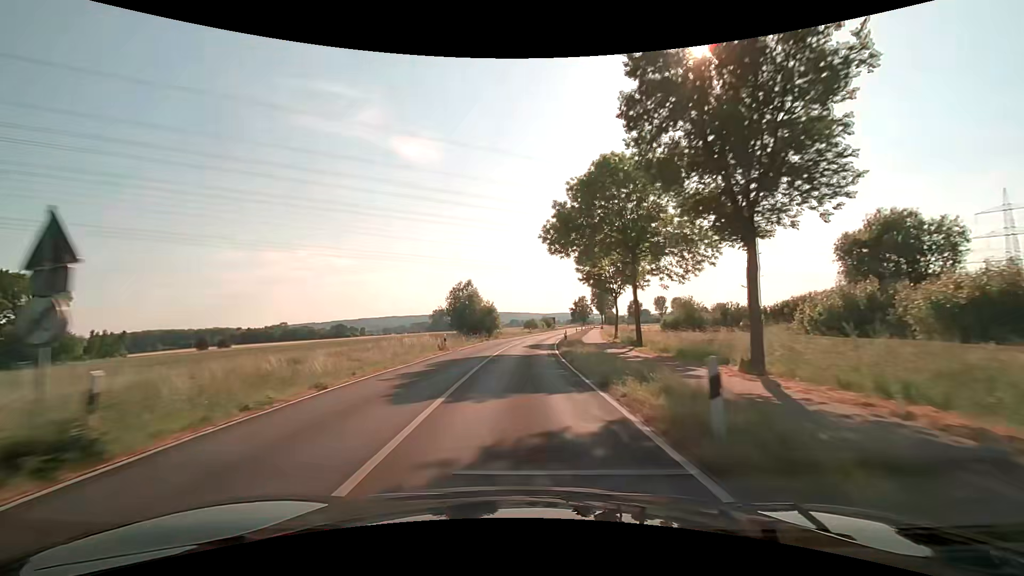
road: secondary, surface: asphalt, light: Day
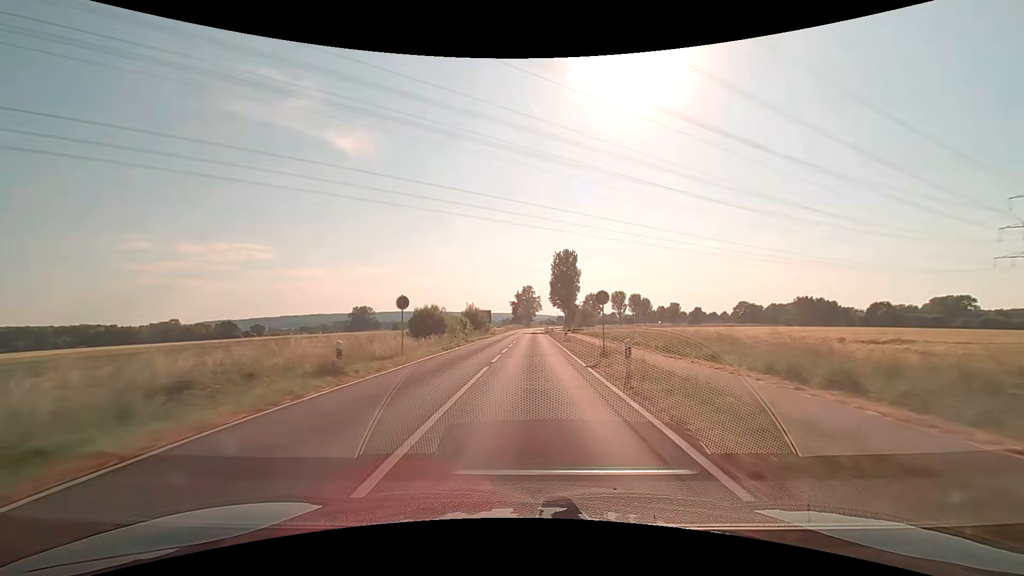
(+3.8, +68.4) m; +7°
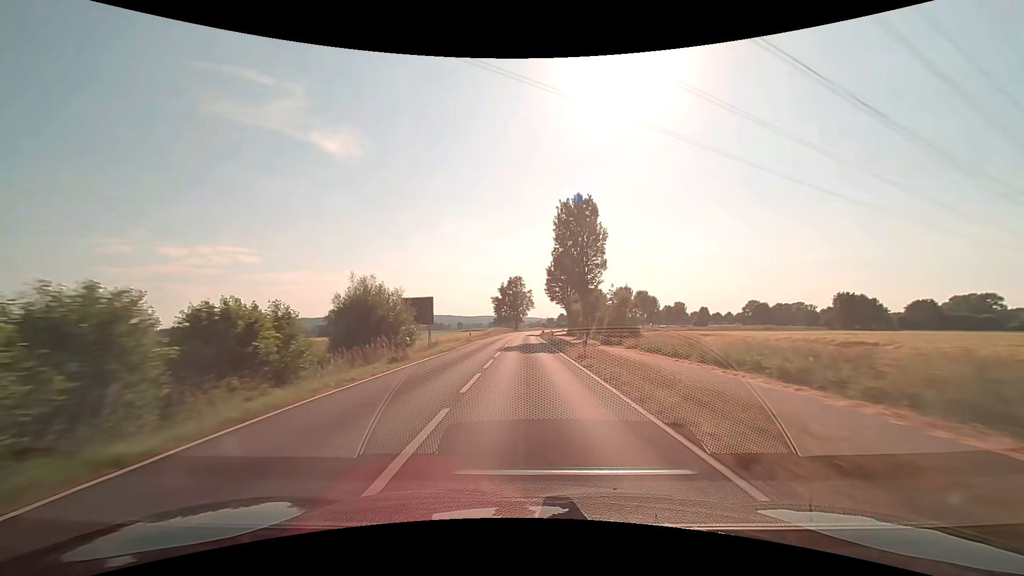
(+0.7, +43.7) m; +1°
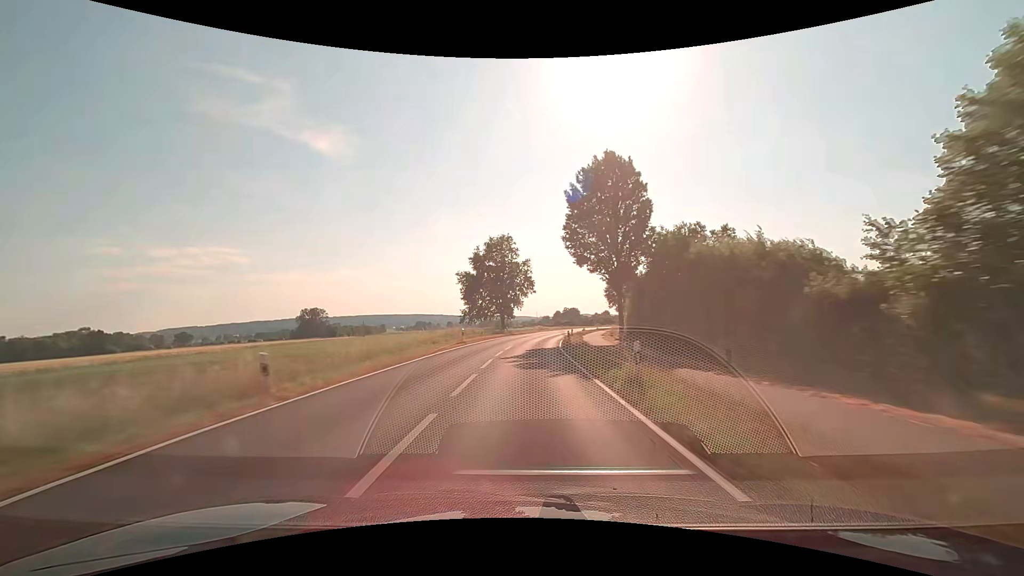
(0.0, +60.7) m; +1°
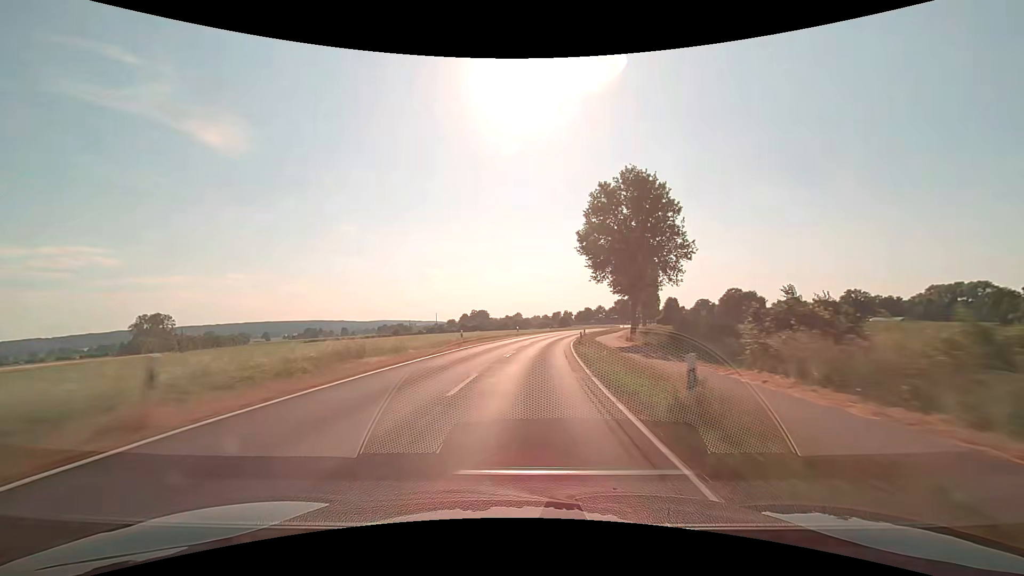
(+6.0, +77.1) m; +10°
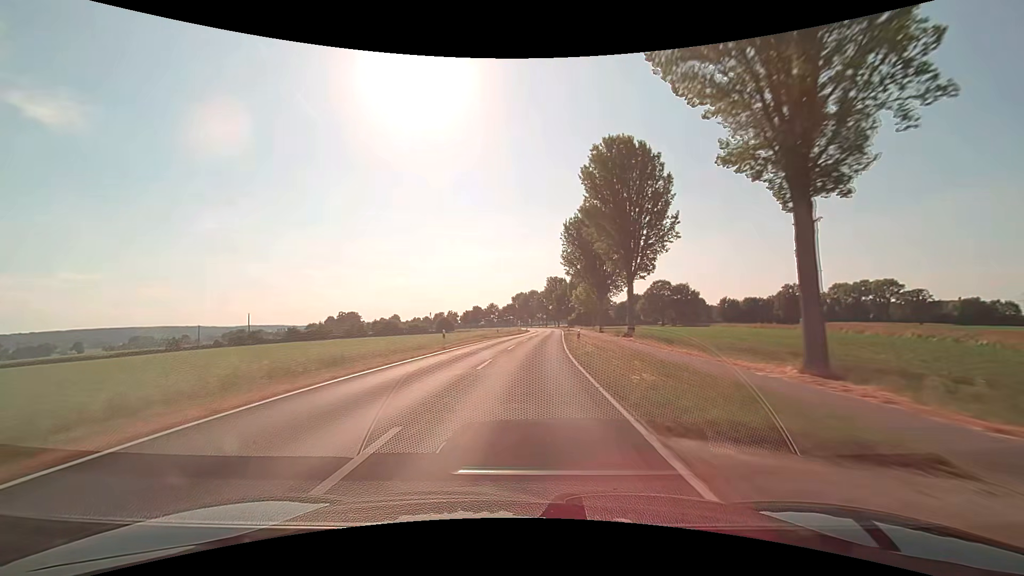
(+8.7, +77.6) m; +13°
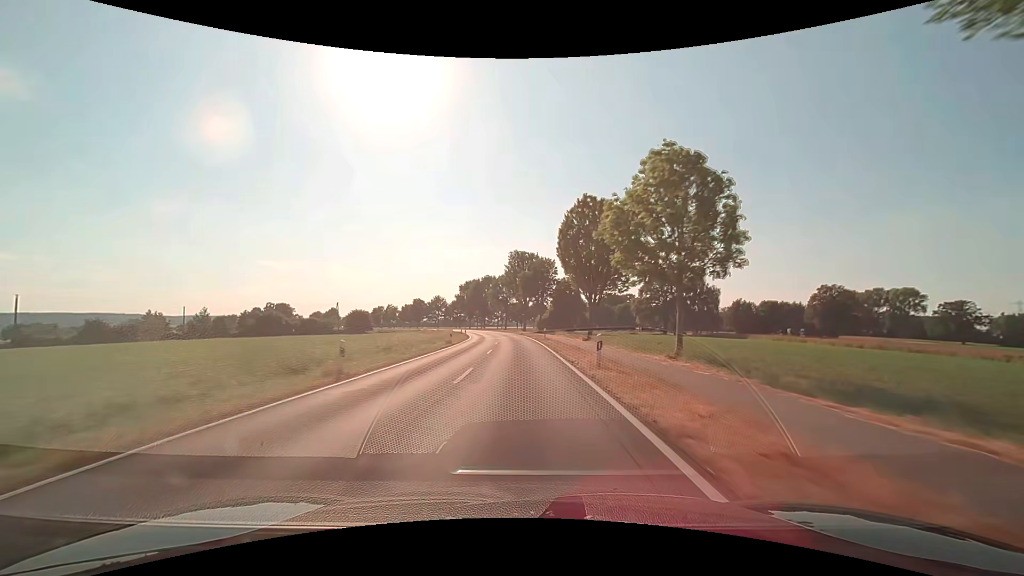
(+3.5, +62.9) m; +5°
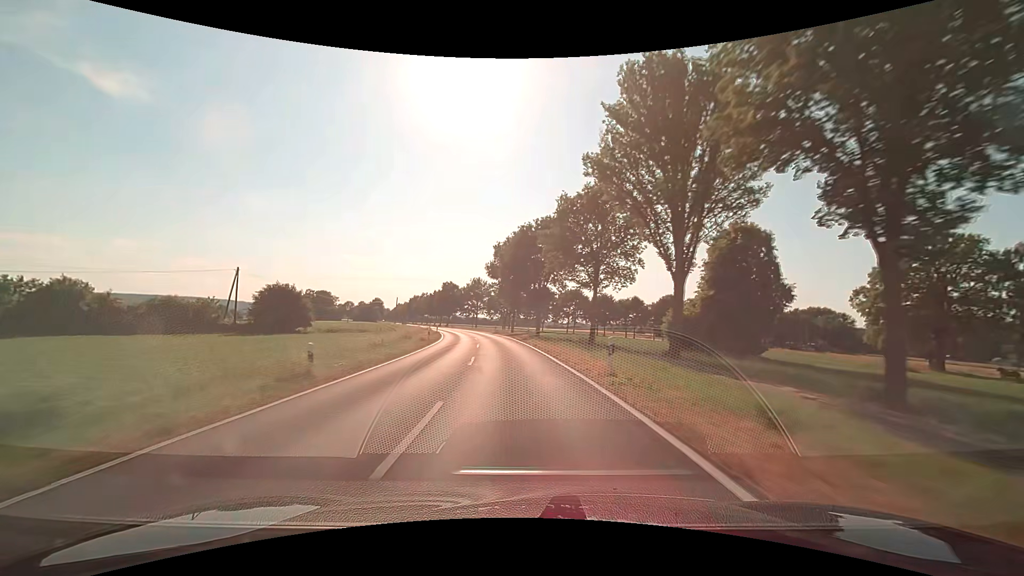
(-3.8, +78.9) m; -7°
(0, +10) (-1, +20) (-2, +30) (-3, +40) (-4, +50) (-6, +60) (-8, +69) (-10, +79) (-12, +89) (-15, +99) m
